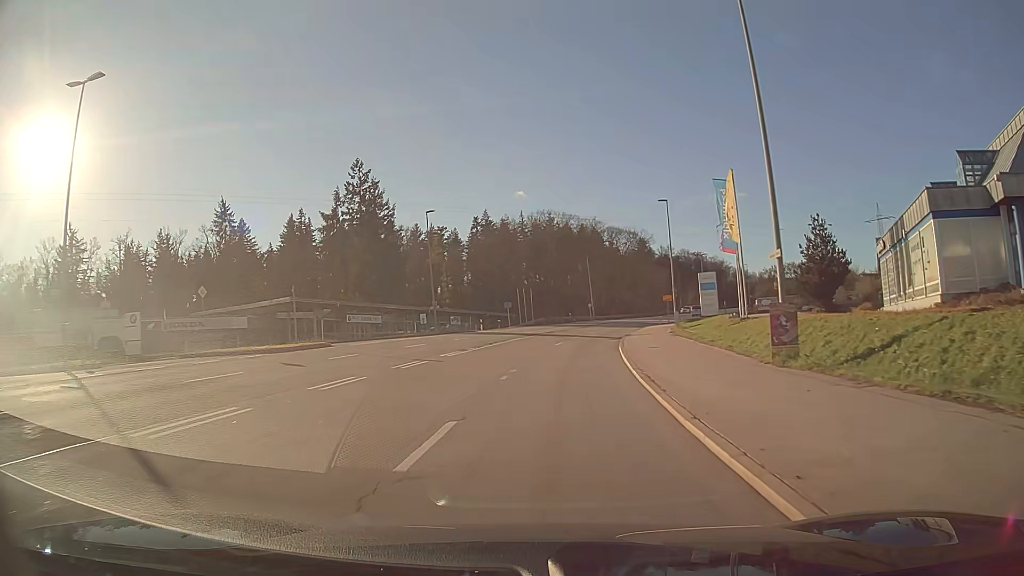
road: secondary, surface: asphalt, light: Day
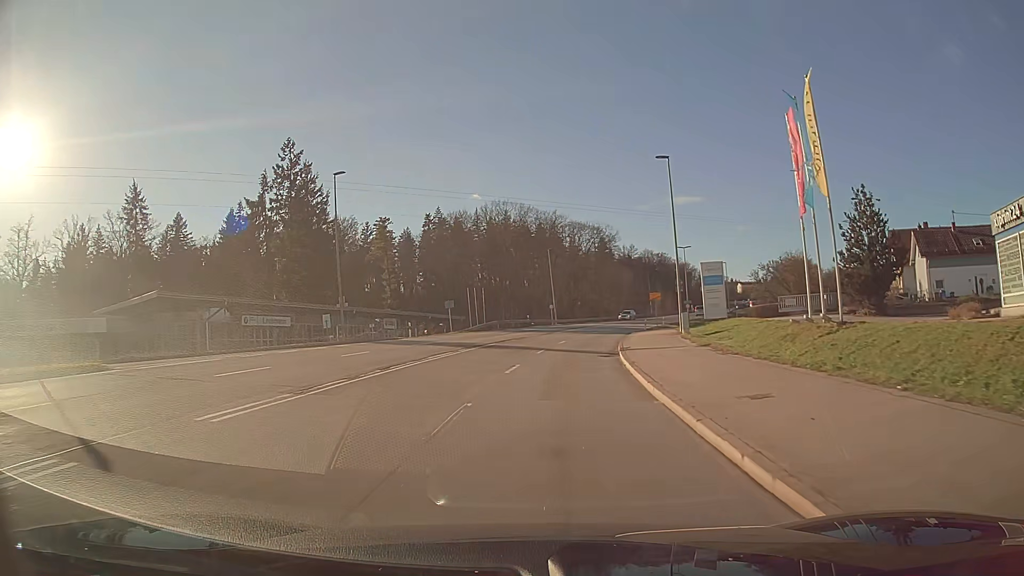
(+0.5, +16.1) m; +4°
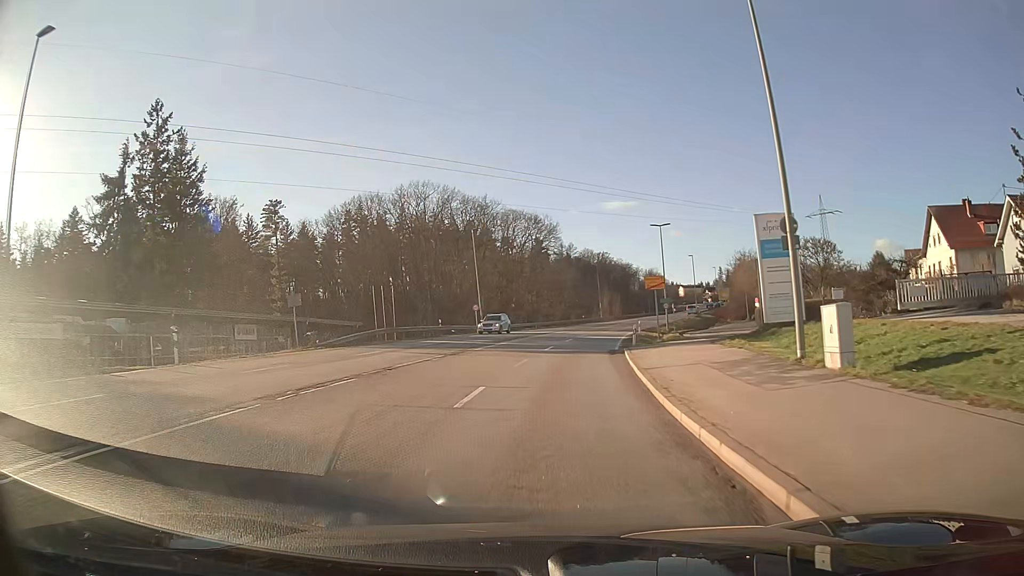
(+1.3, +24.4) m; +6°
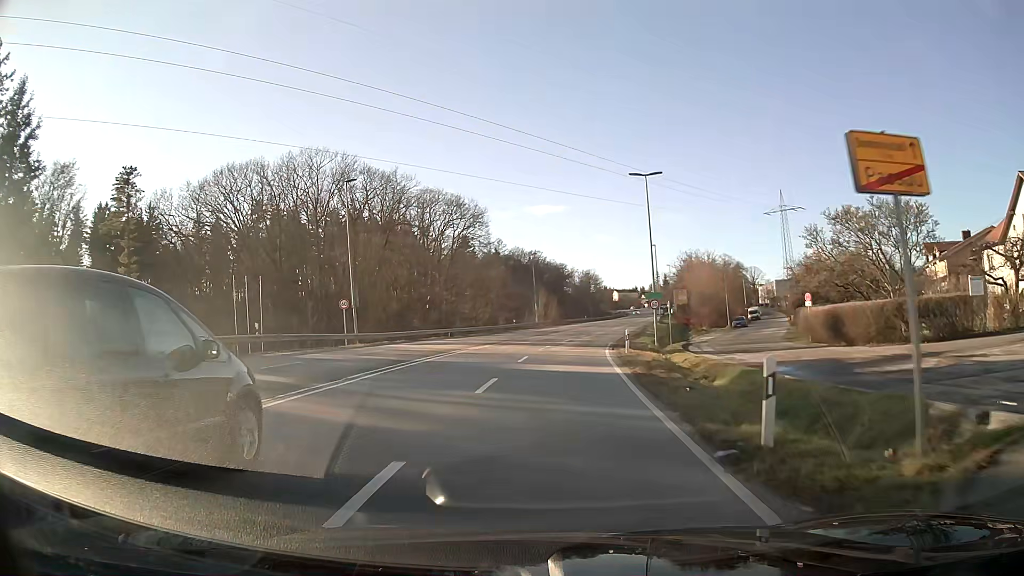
(+1.3, +24.6) m; +6°
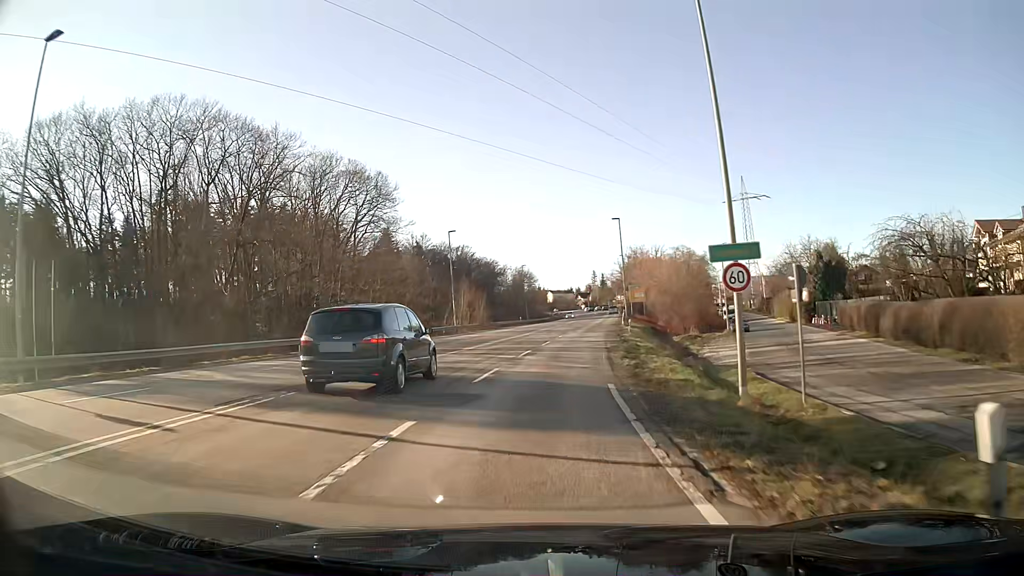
(+1.3, +25.0) m; +6°
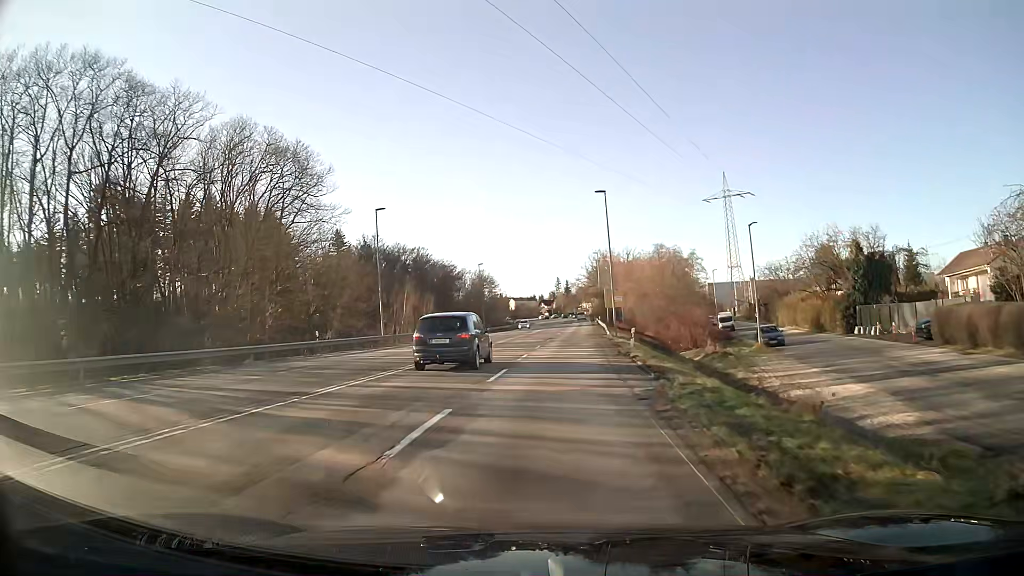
(+0.5, +17.1) m; +3°
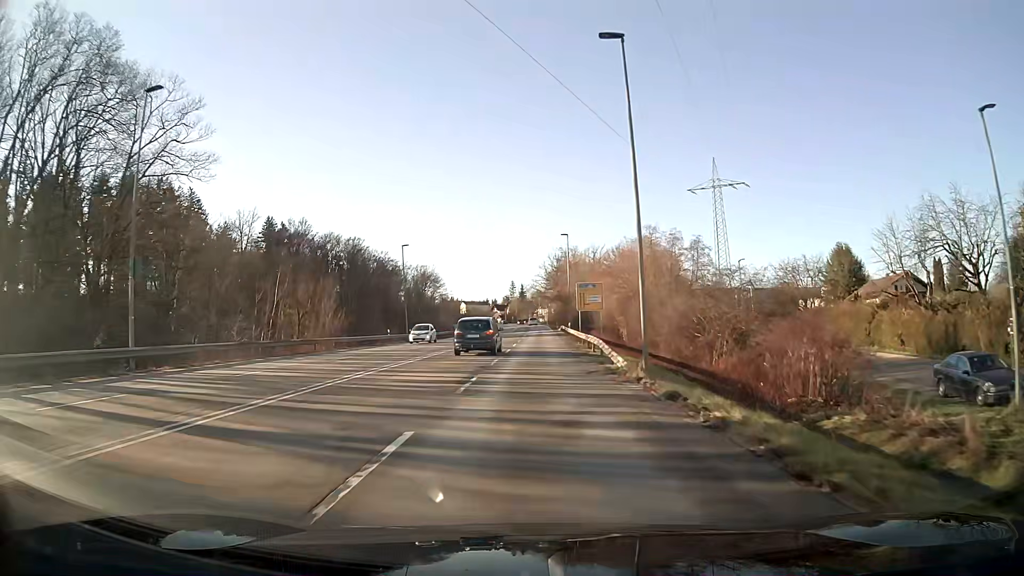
(+1.0, +27.9) m; +3°
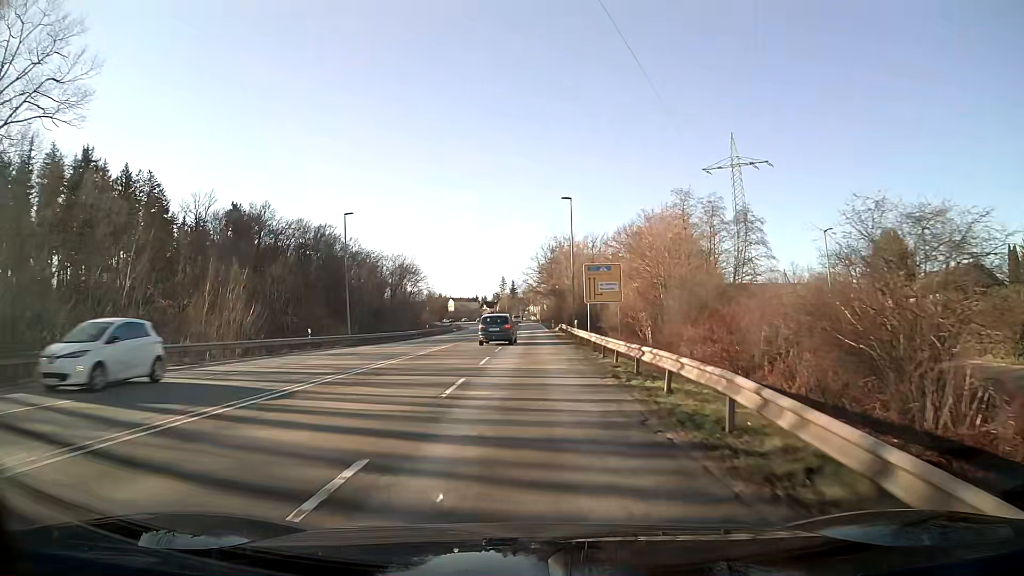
(+0.1, +19.6) m; 0°
(0, +10) (0, +20) (0, +30) (0, +40) (0, +50) (0, +60) (0, +70) (0, +80) (0, +90) (0, +100) m
